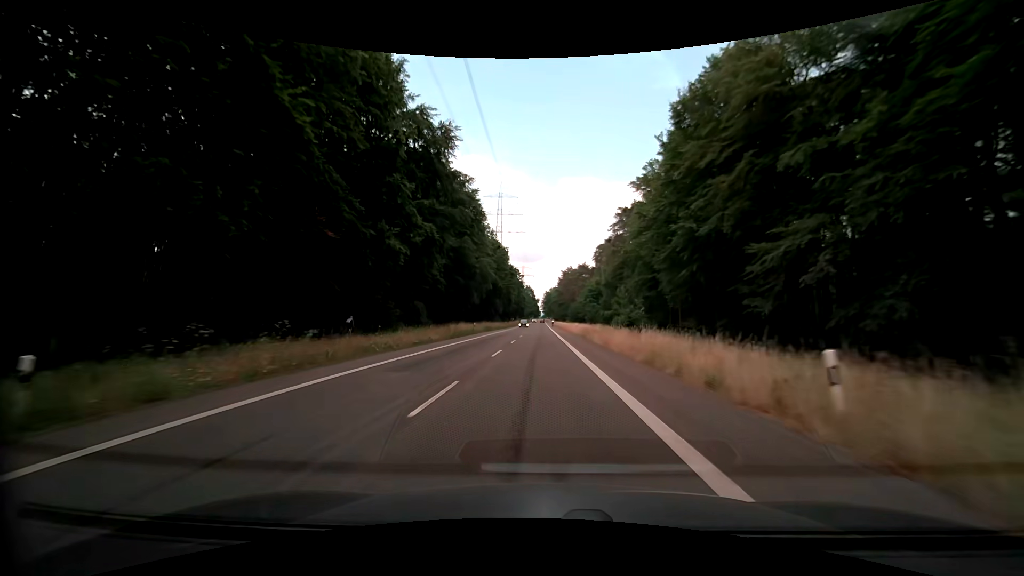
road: secondary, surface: asphalt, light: Day
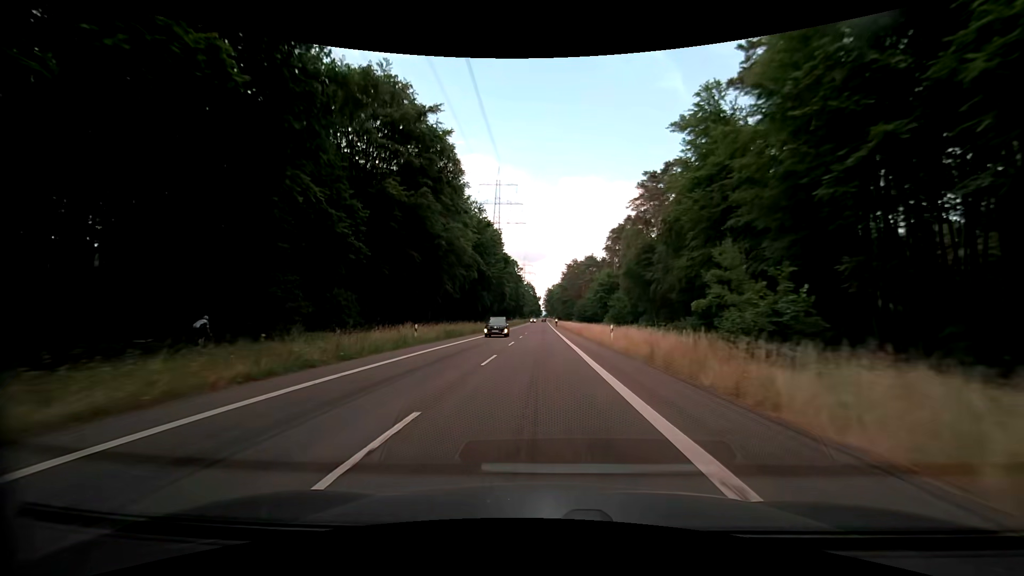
(-0.1, +27.3) m; 0°
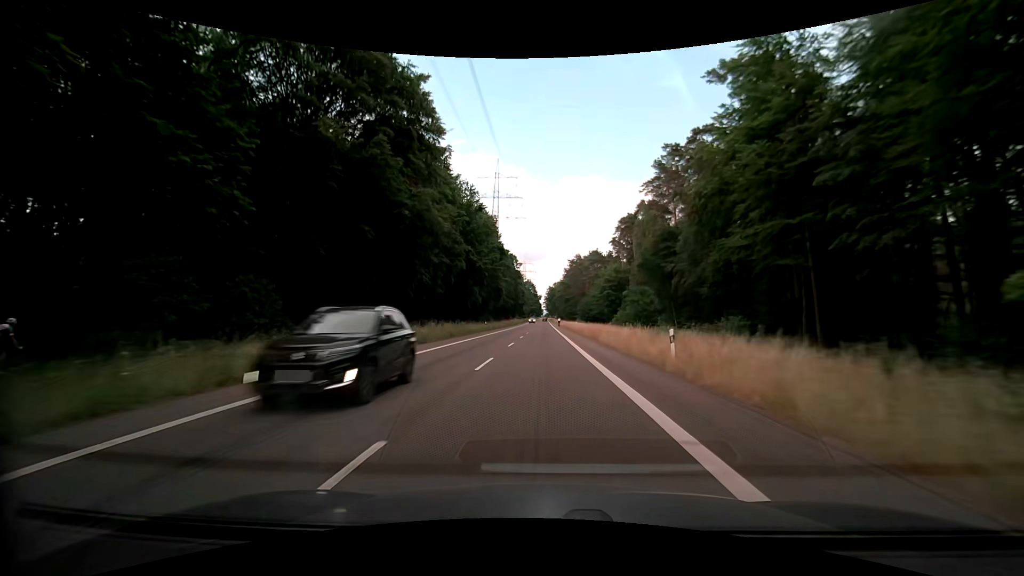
(0.0, +13.6) m; 0°
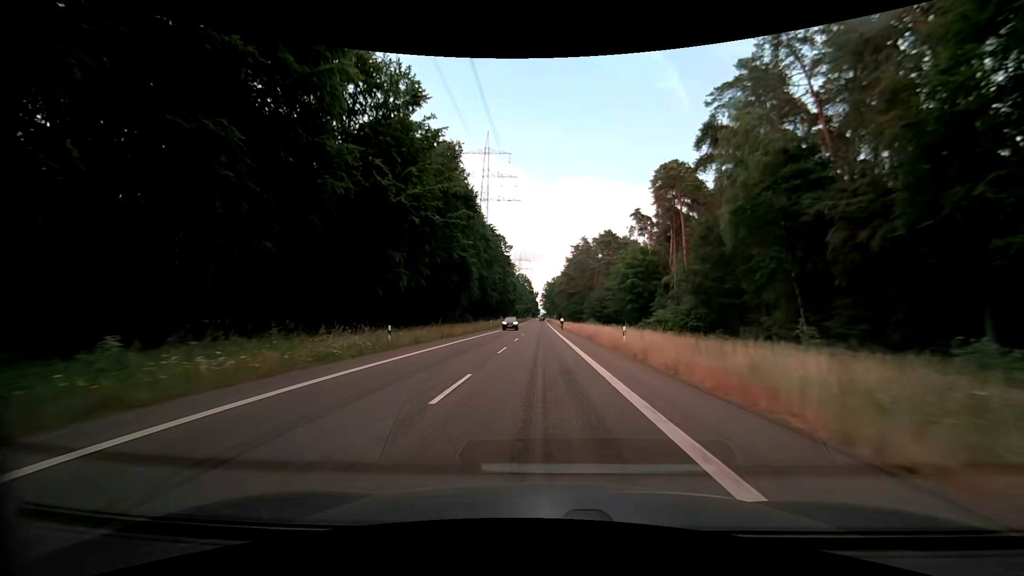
(+0.2, +40.4) m; 0°
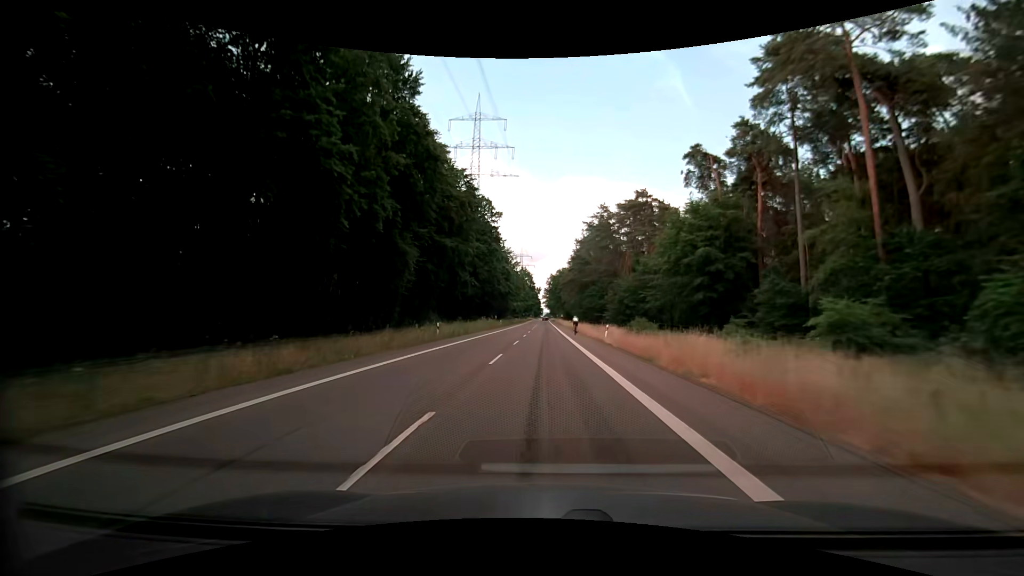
(-0.1, +40.2) m; 0°
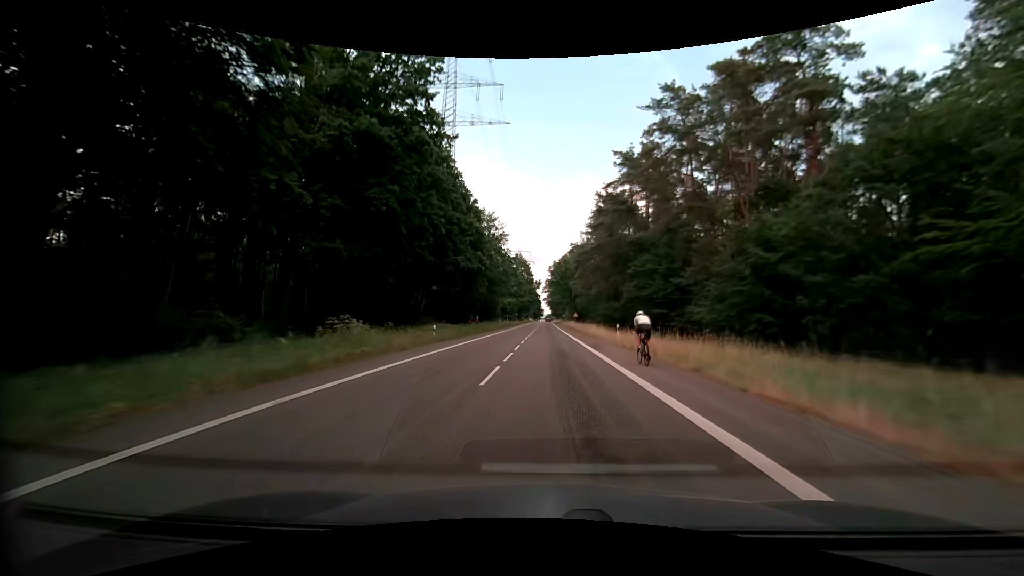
(-0.1, +53.3) m; 0°
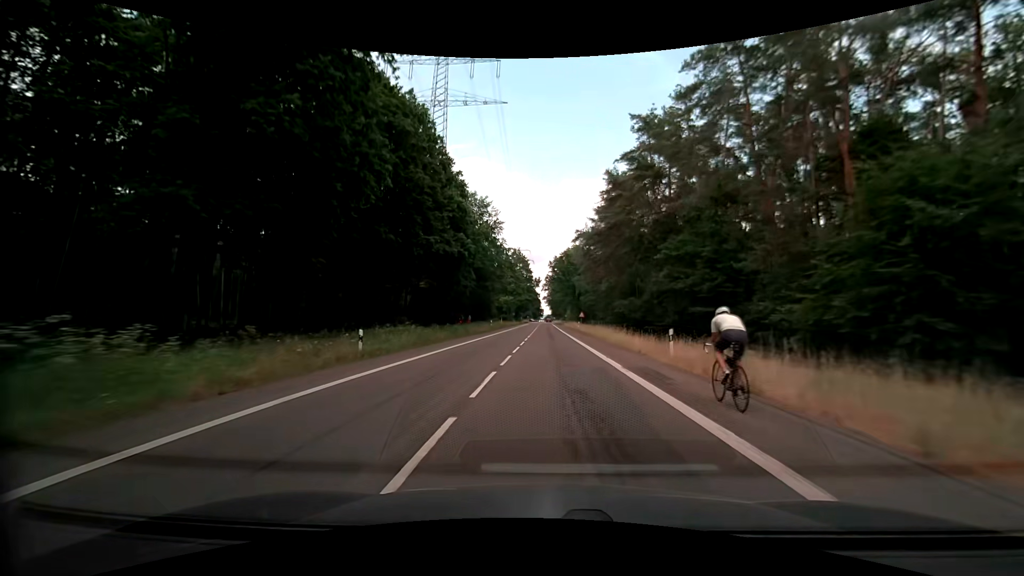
(0.0, +13.2) m; 0°
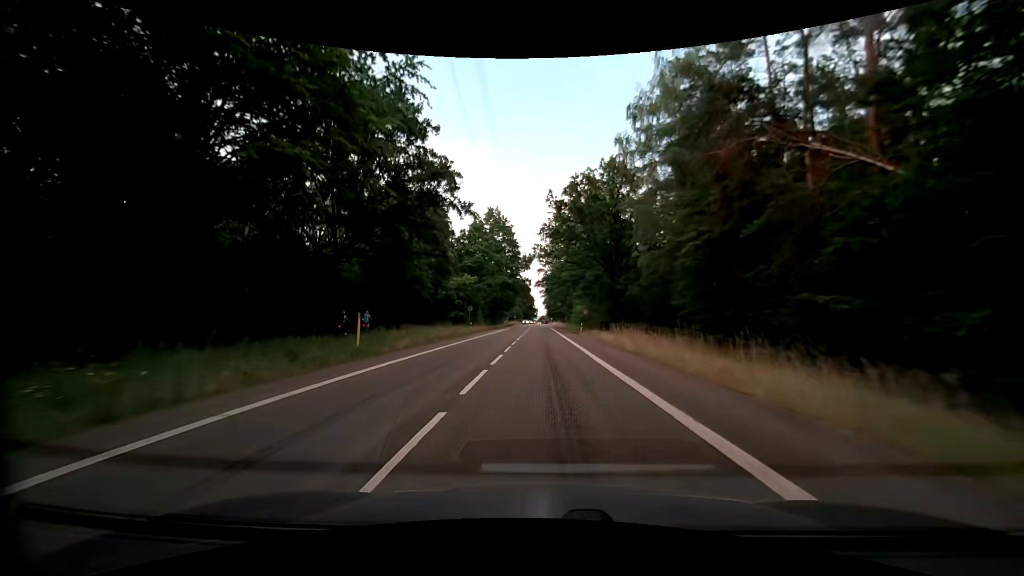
(+0.4, +64.2) m; +1°
